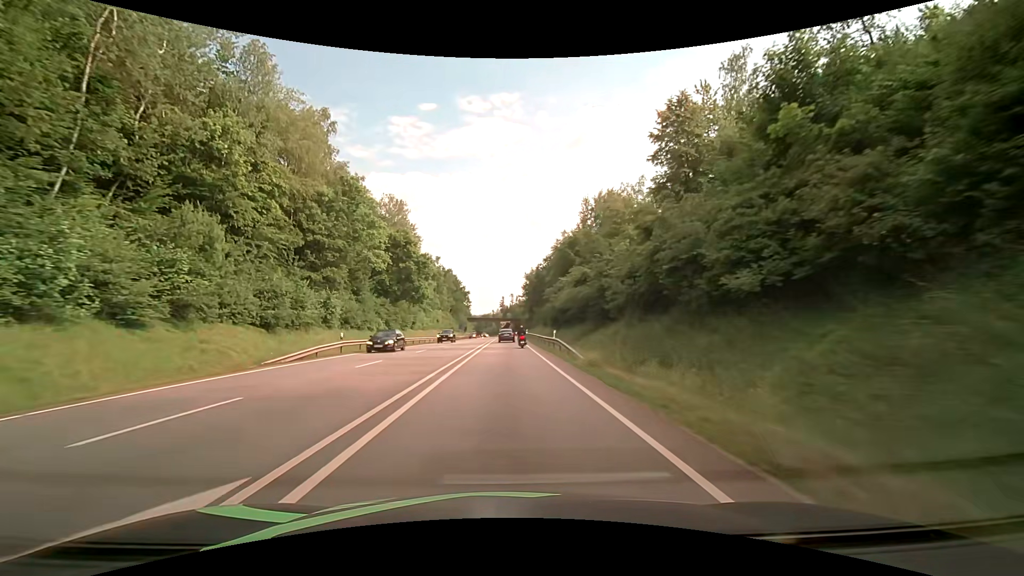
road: primary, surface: asphalt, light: Day
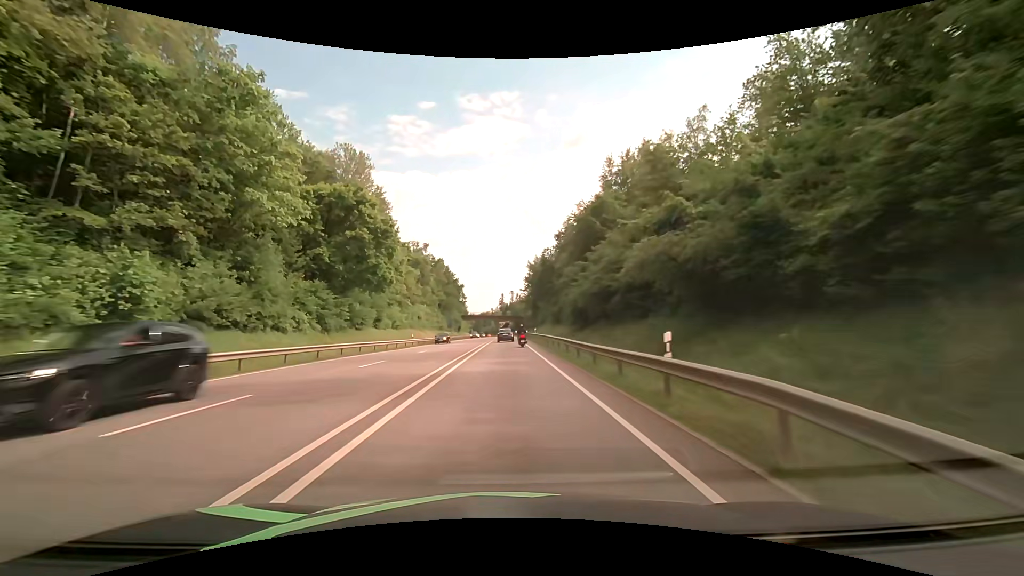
(+0.1, +23.7) m; 0°
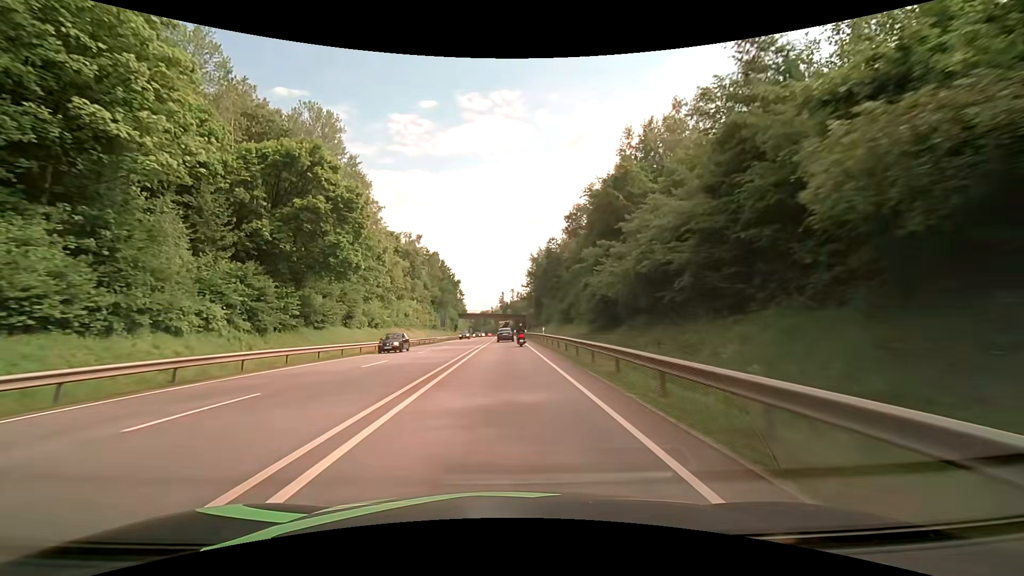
(0.0, +11.8) m; 0°
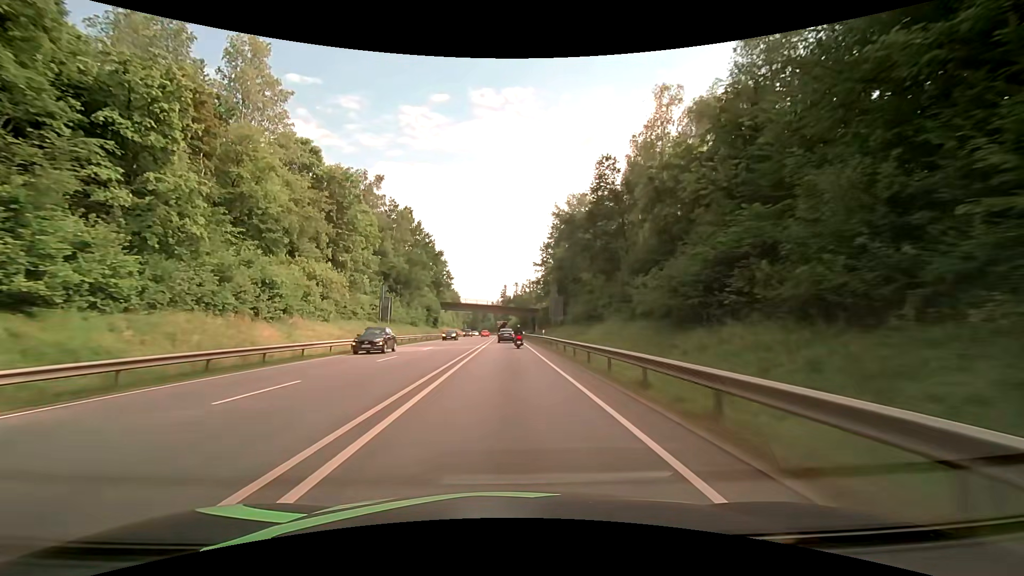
(+0.1, +46.5) m; 0°
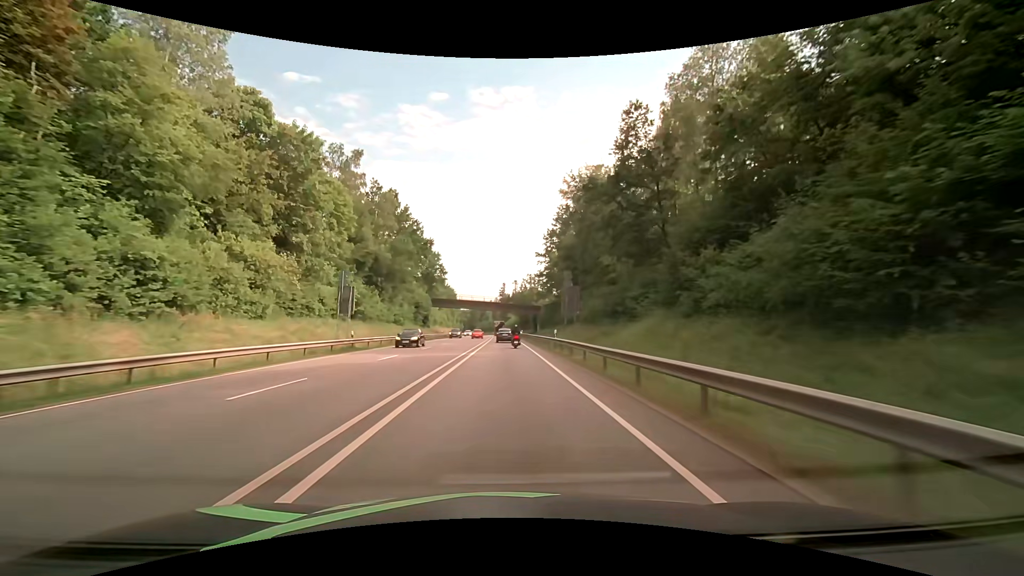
(0.0, +11.5) m; 0°
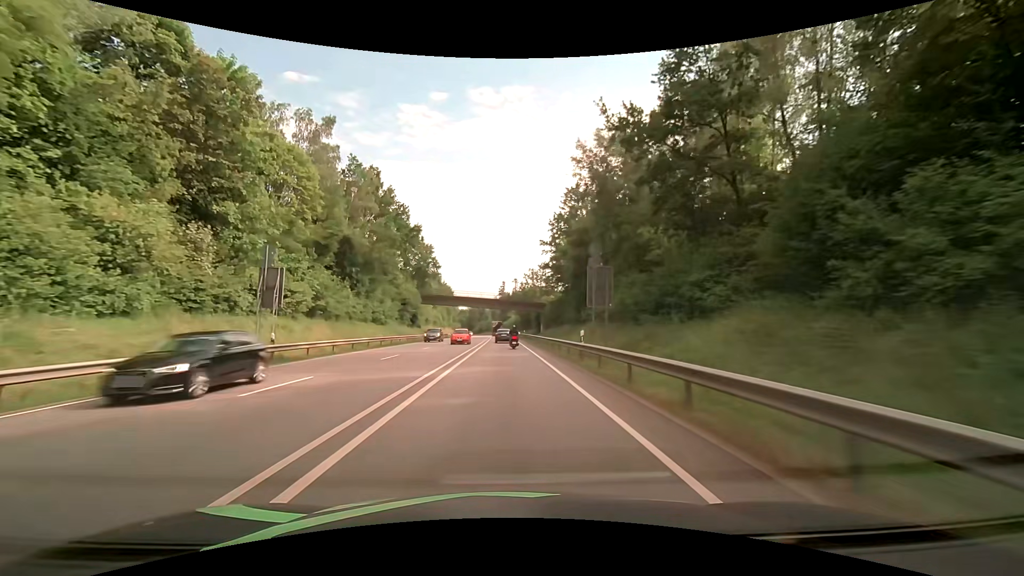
(0.0, +11.5) m; 0°
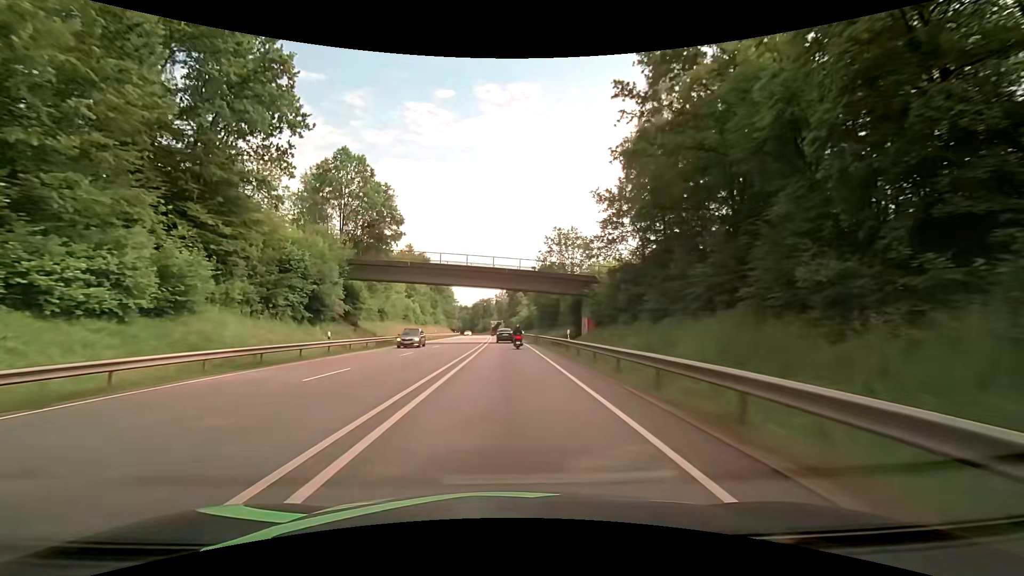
(-0.3, +45.5) m; -2°
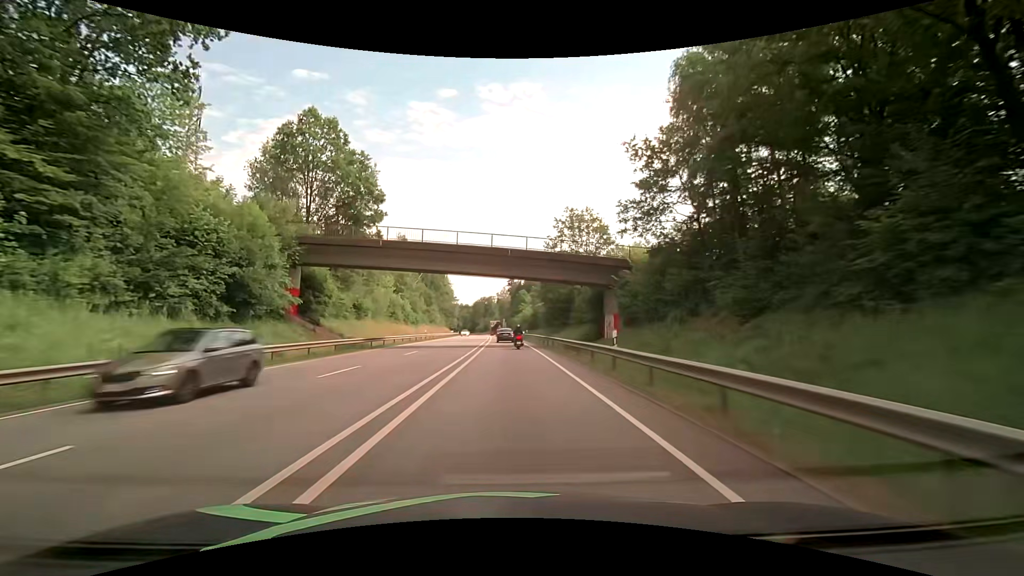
(+0.1, +11.2) m; +1°
(0, +10) (0, +20) (0, +30) (0, +40) (0, +50) (0, +60) (-1, +70) (-1, +80) (-1, +90) (-2, +100) m
